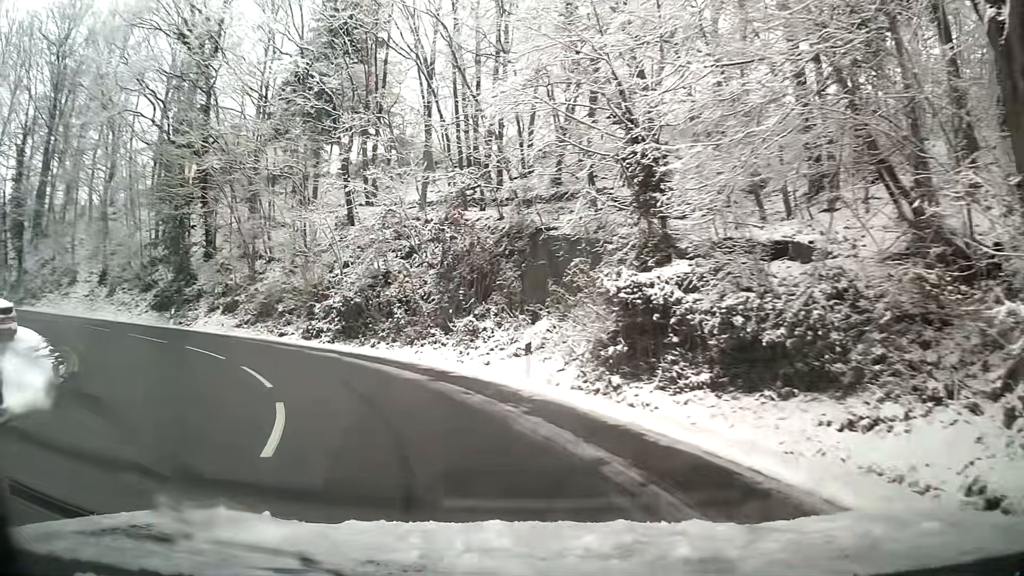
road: tertiary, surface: asphalt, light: Day
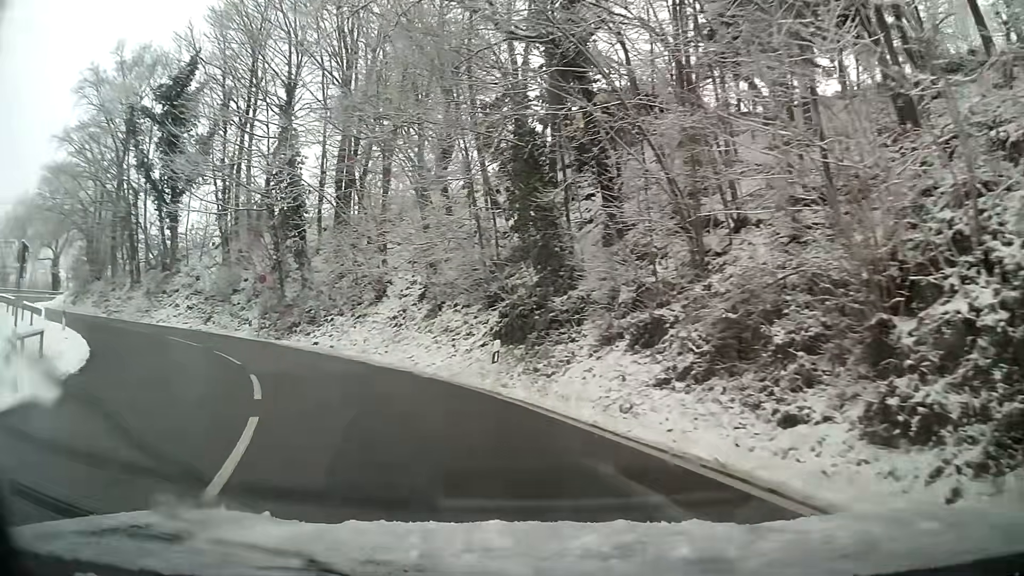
(-6.9, +19.0) m; -40°
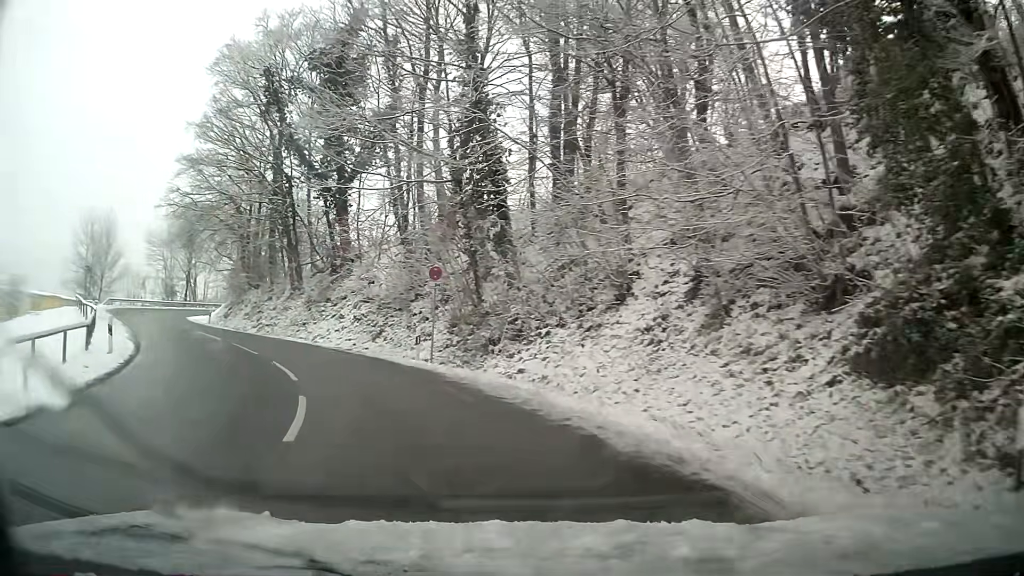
(-1.8, +10.3) m; -19°
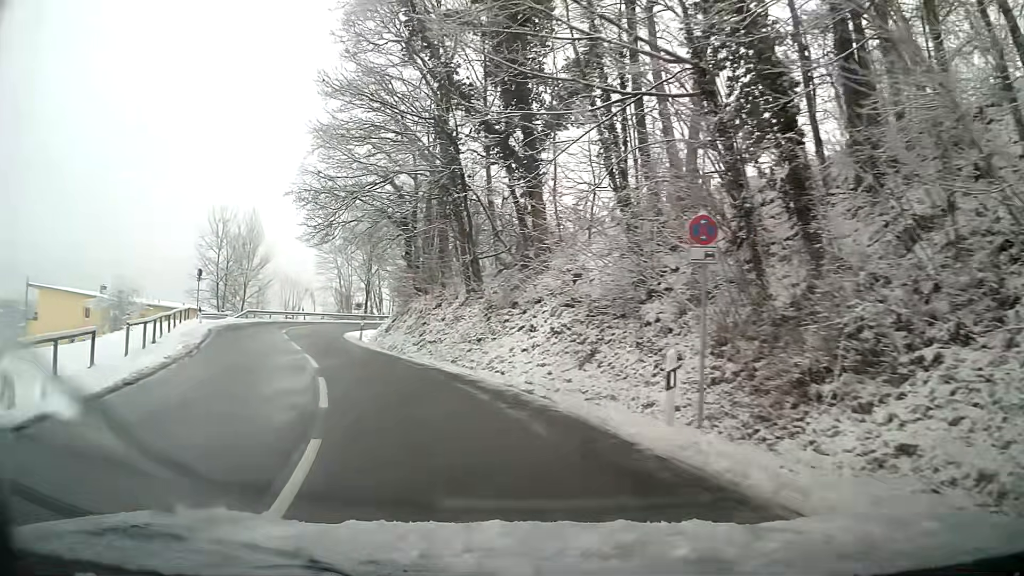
(-1.6, +10.6) m; -18°
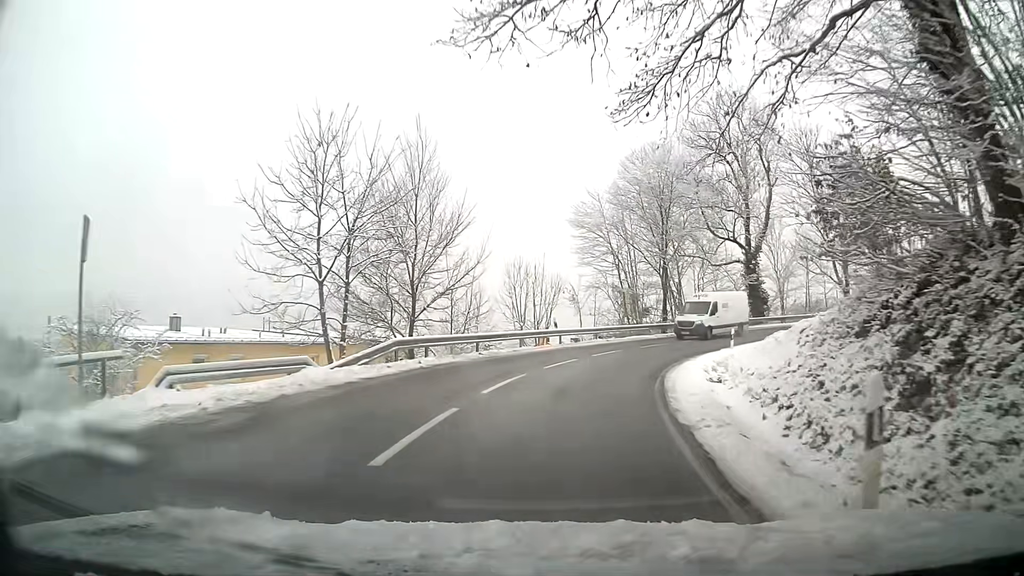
(-7.2, +27.4) m; -19°
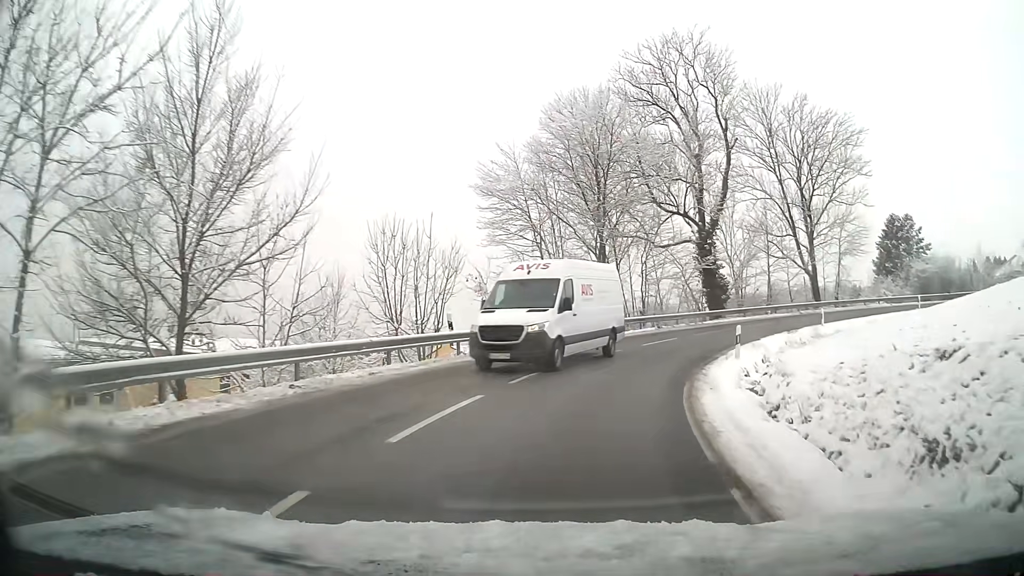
(+0.5, +11.0) m; +7°
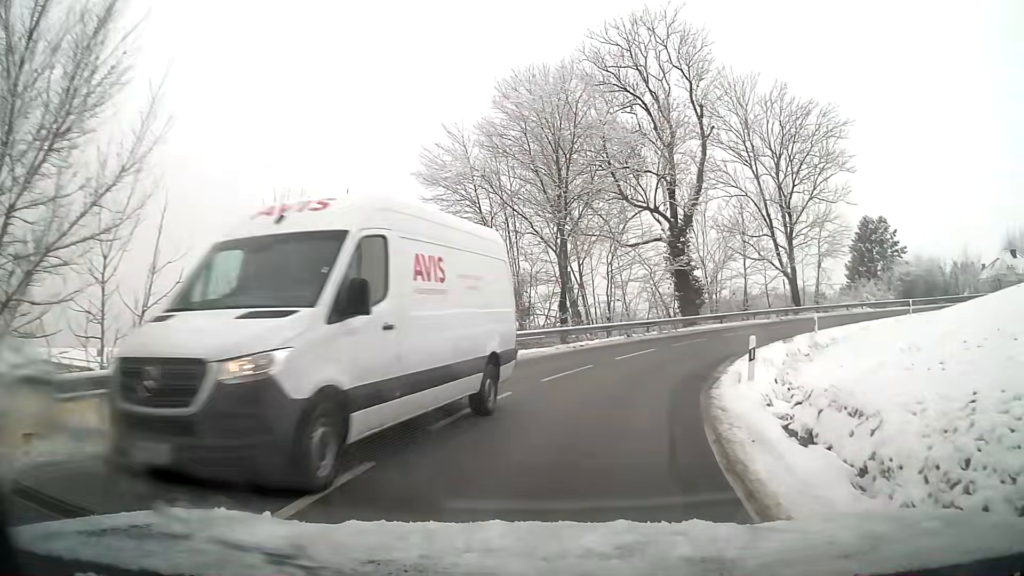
(+0.2, +4.6) m; +4°
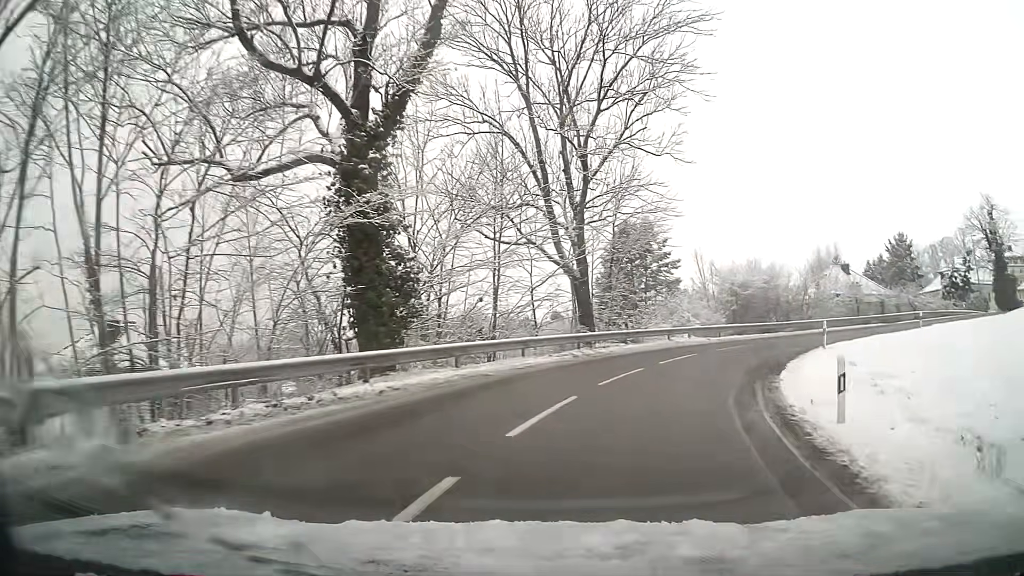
(+5.3, +23.5) m; +28°
